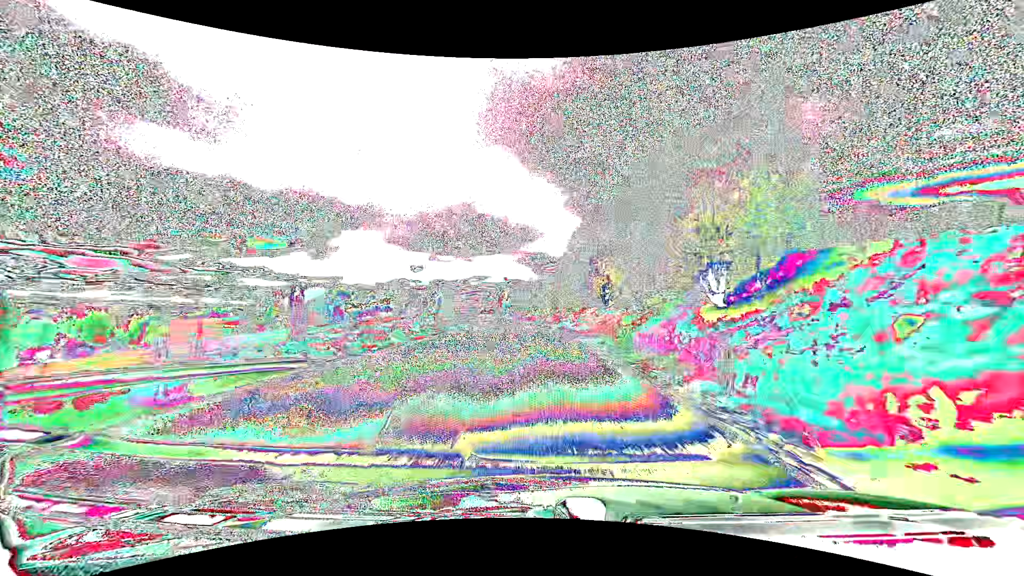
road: primary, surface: asphalt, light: Day
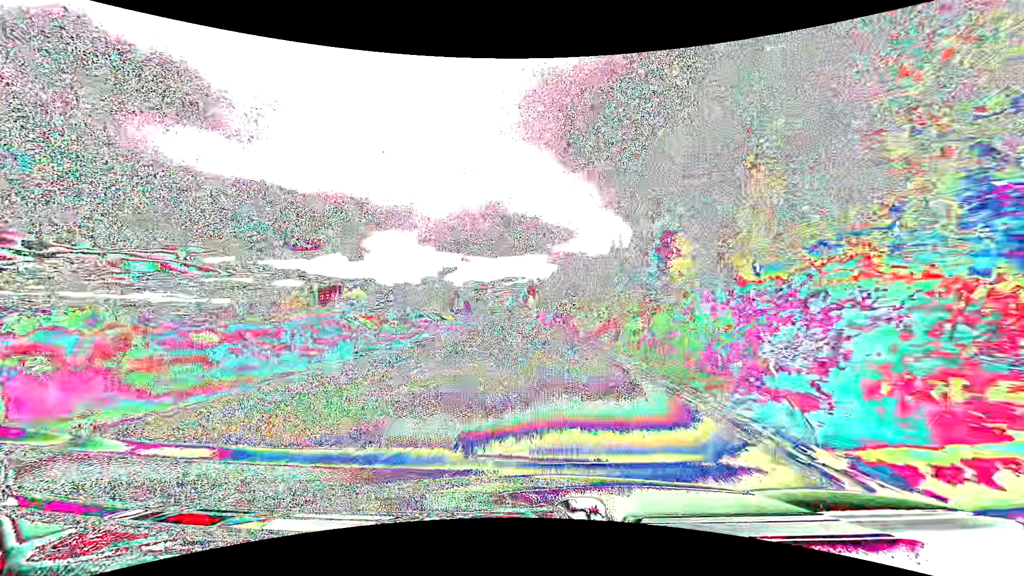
(-1.4, +44.5) m; -4°
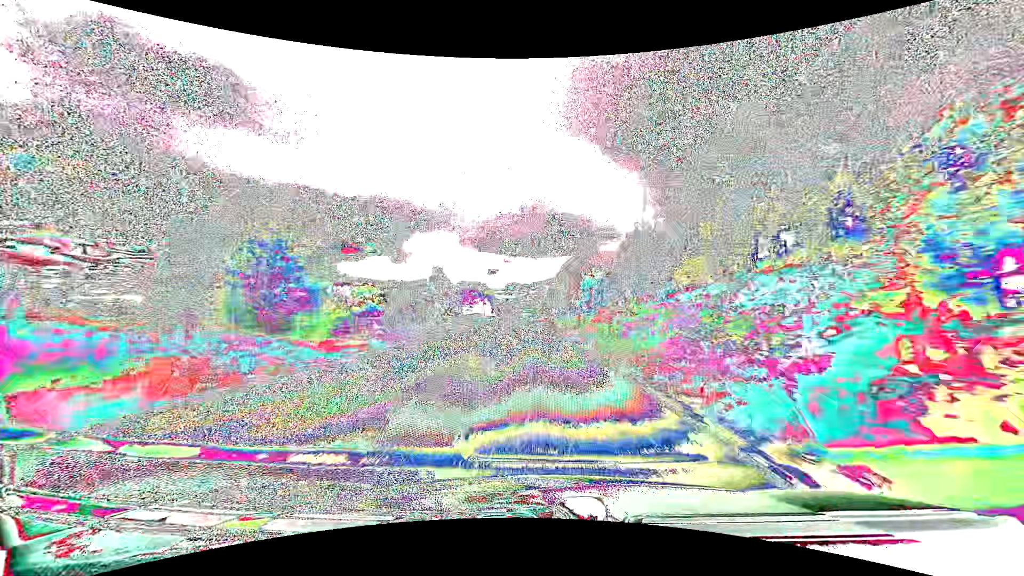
(-2.9, +73.2) m; -5°
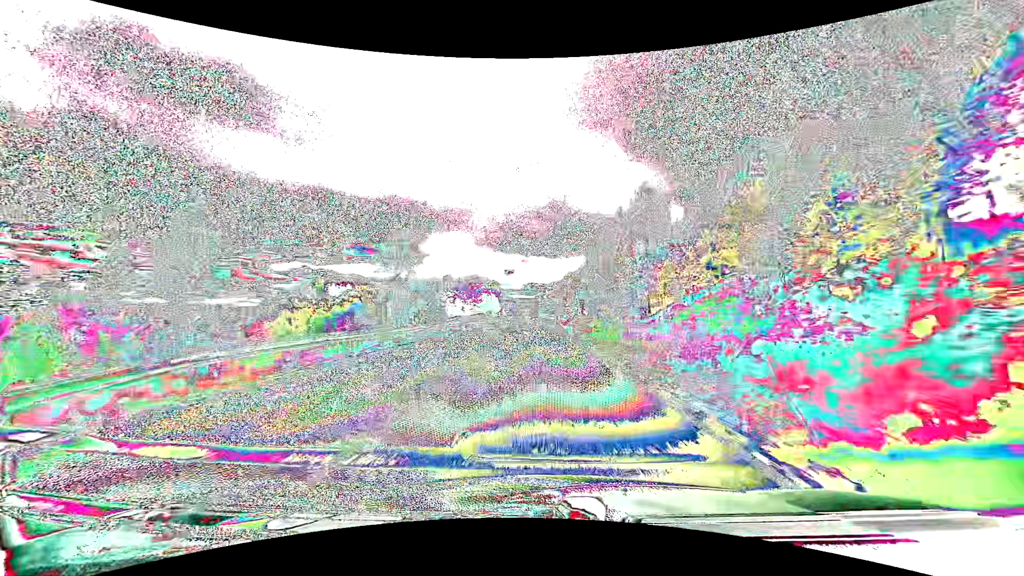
(-0.6, +29.0) m; -2°
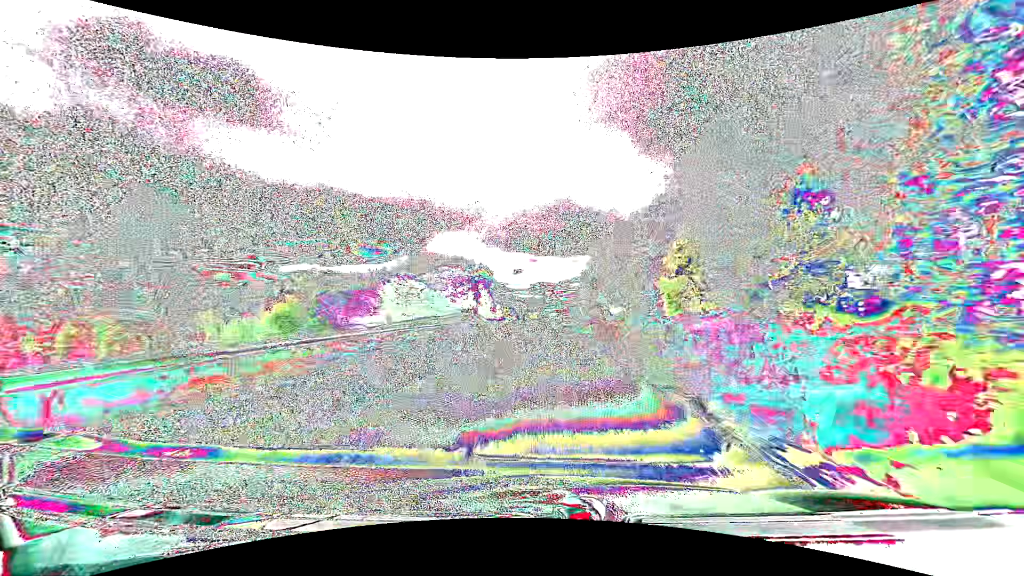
(-0.4, +43.2) m; -1°
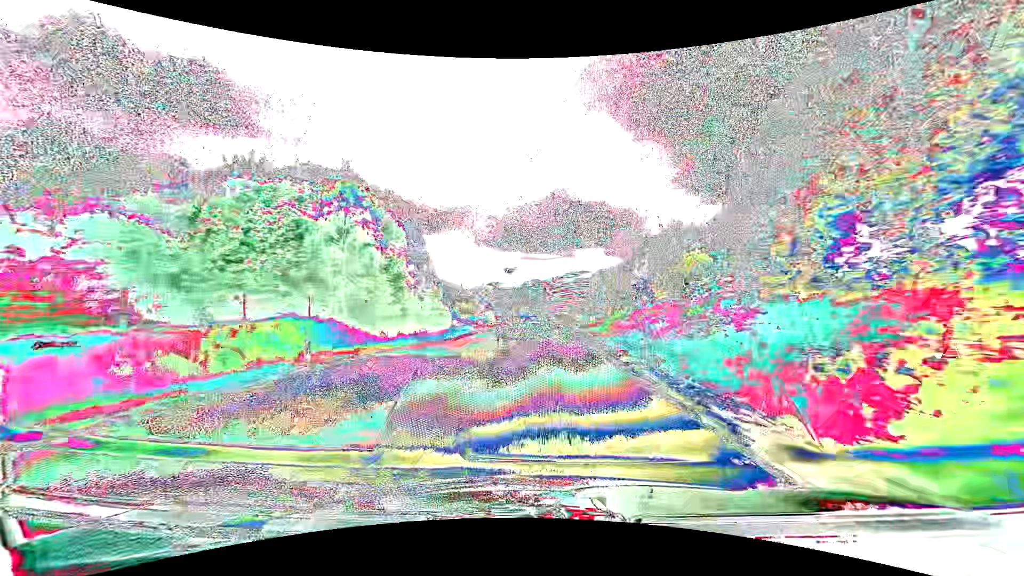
(+0.1, +57.5) m; +1°
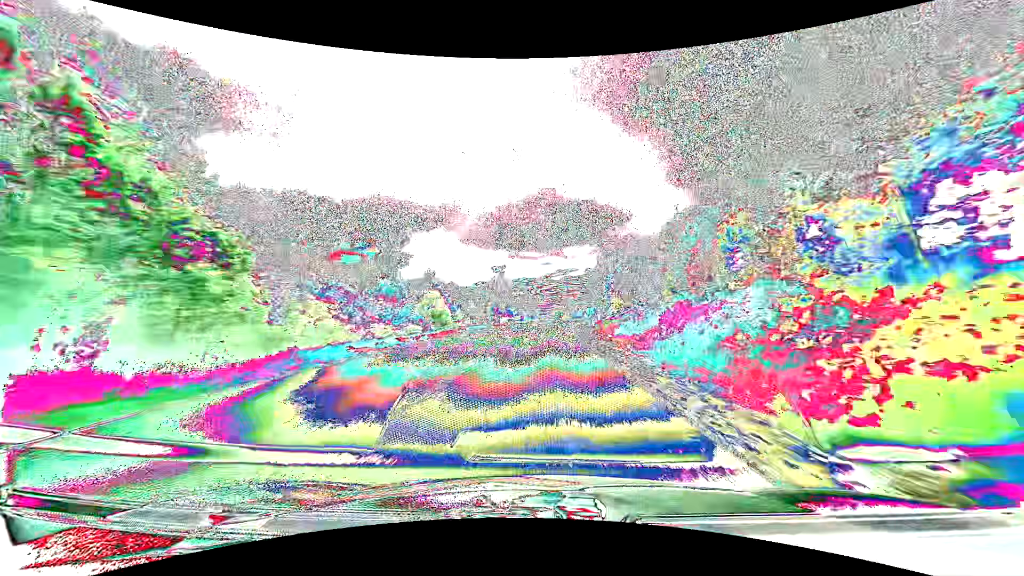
(+0.3, +28.9) m; +1°
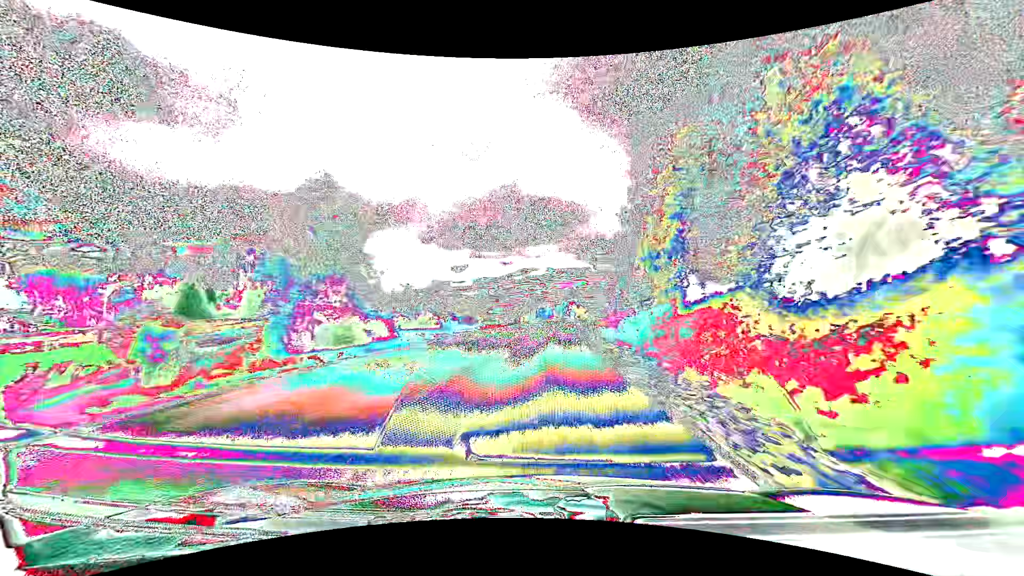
(+2.3, +58.2) m; +4°
(0, +10) (0, +20) (+1, +30) (+1, +40) (+2, +50) (+3, +60) (+4, +70) (+5, +80) (+6, +90) (+8, +100) m
